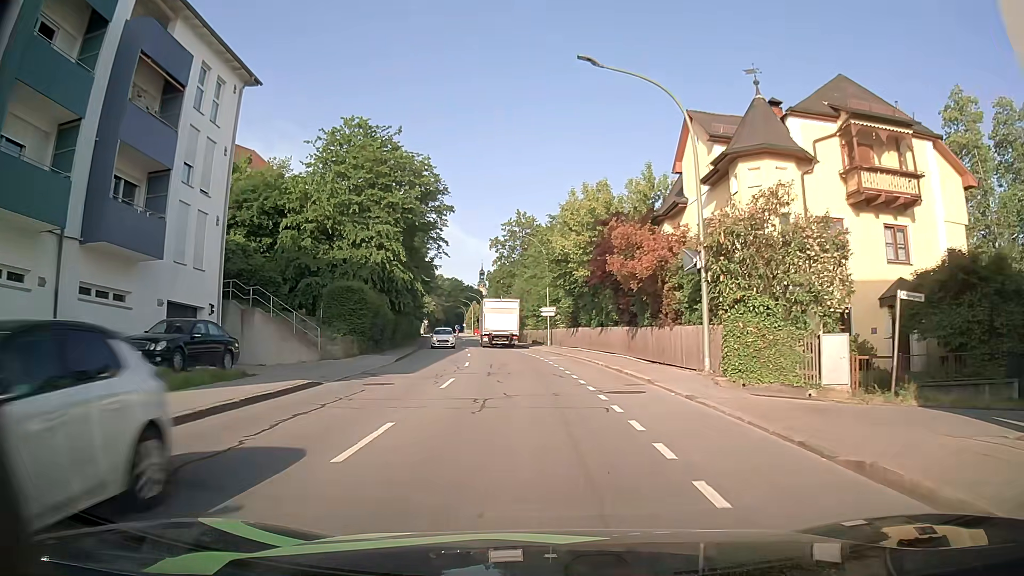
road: tertiary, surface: asphalt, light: Day
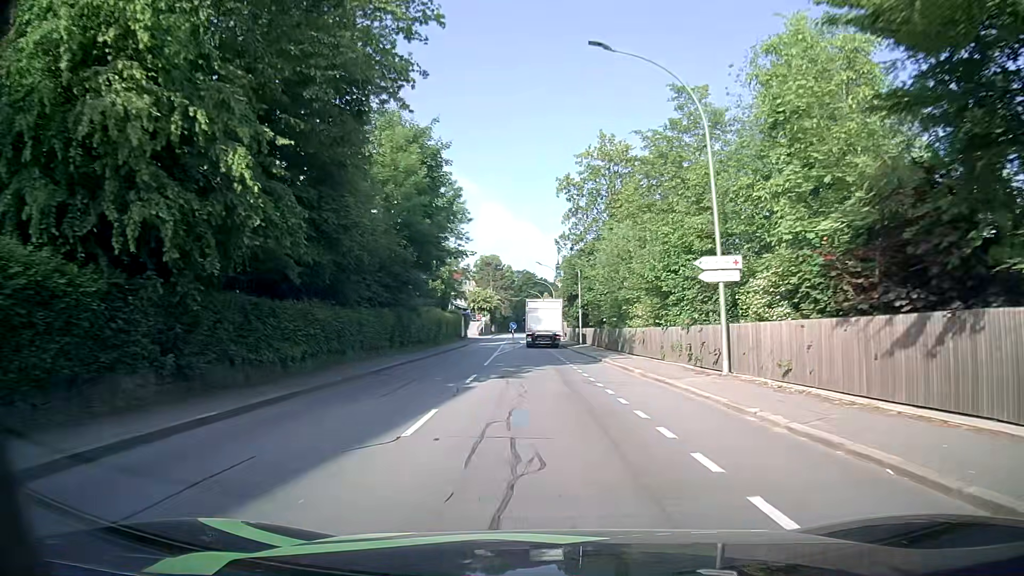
(-2.7, +34.5) m; -8°
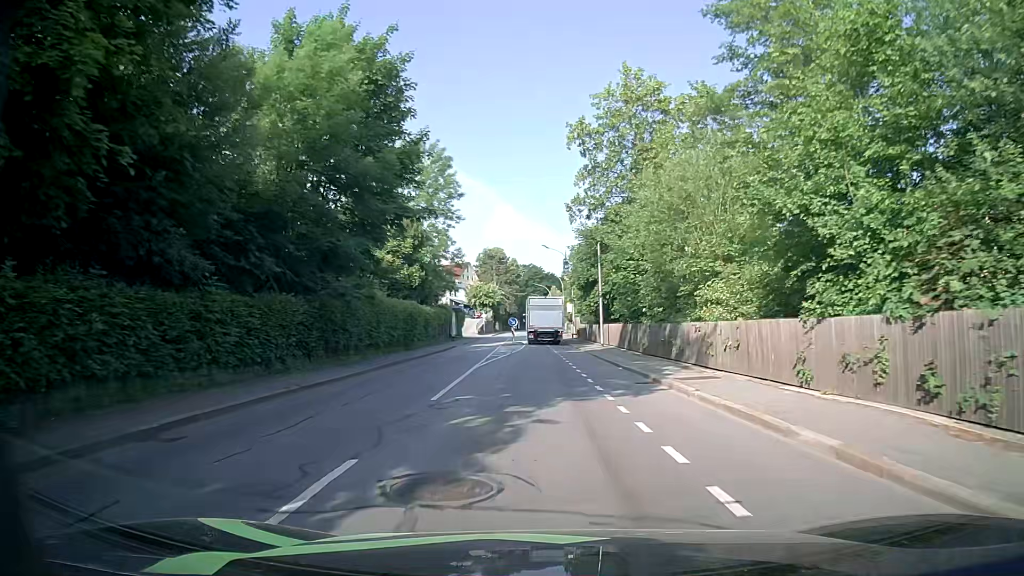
(0.0, +13.6) m; 0°
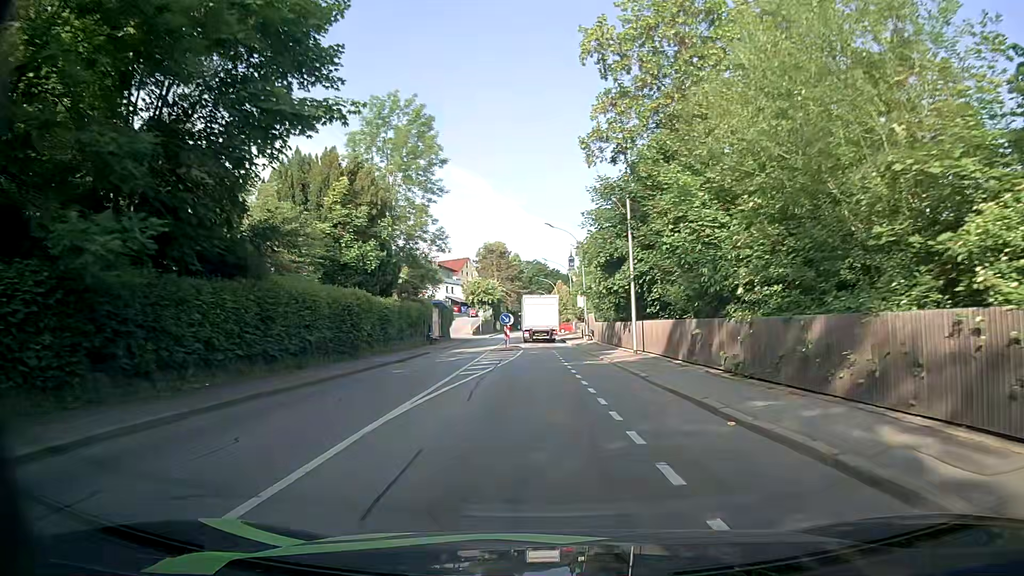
(0.0, +13.1) m; 0°
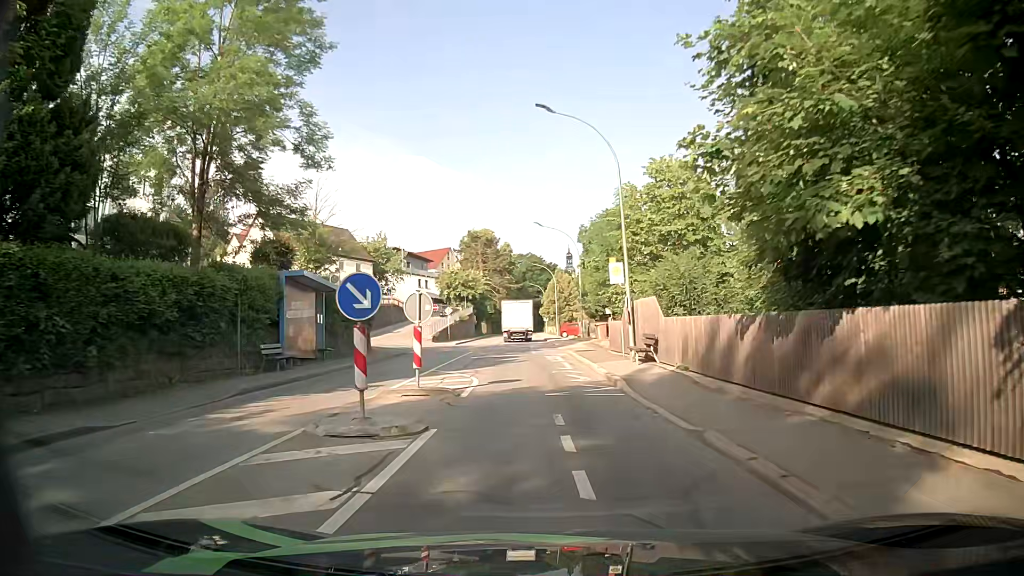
(-0.1, +28.1) m; +1°
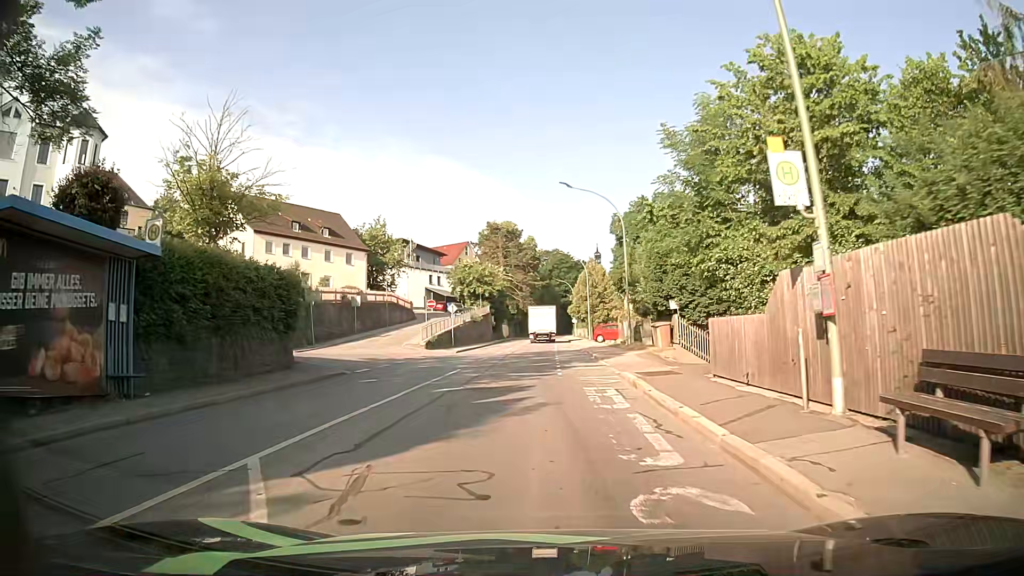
(-0.3, +14.8) m; -3°
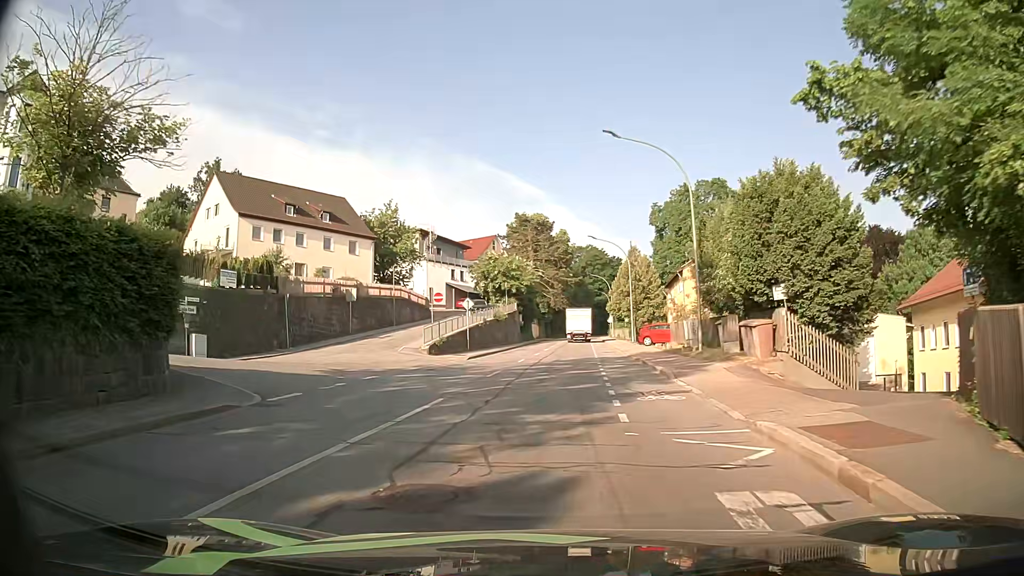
(-0.2, +9.9) m; -3°
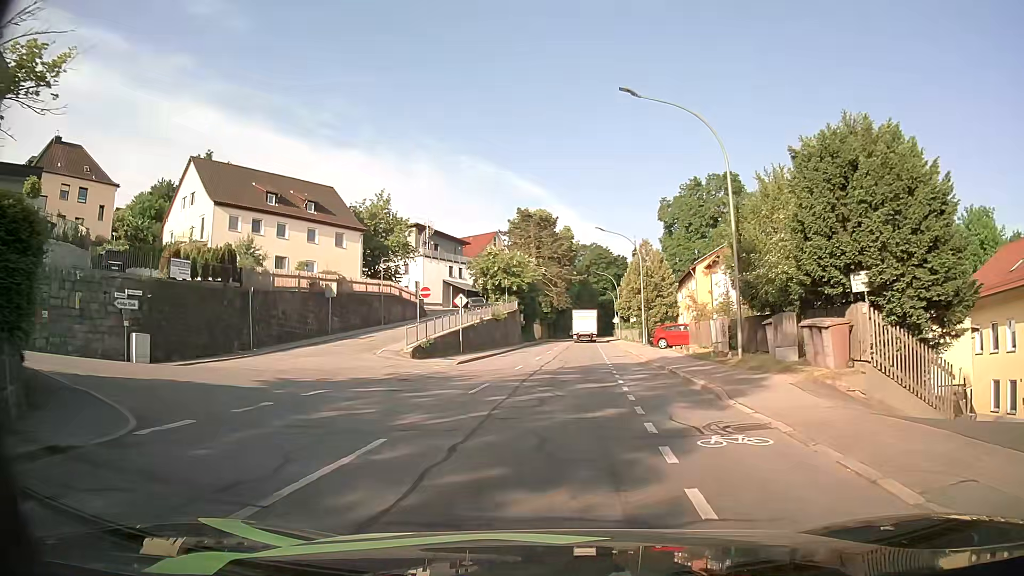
(0.0, +5.0) m; 0°
(0, +10) (0, +20) (+1, +30) (+1, +40) (+2, +50) (+3, +60) (+3, +70) (+4, +80) (+4, +90) (+5, +100) m
